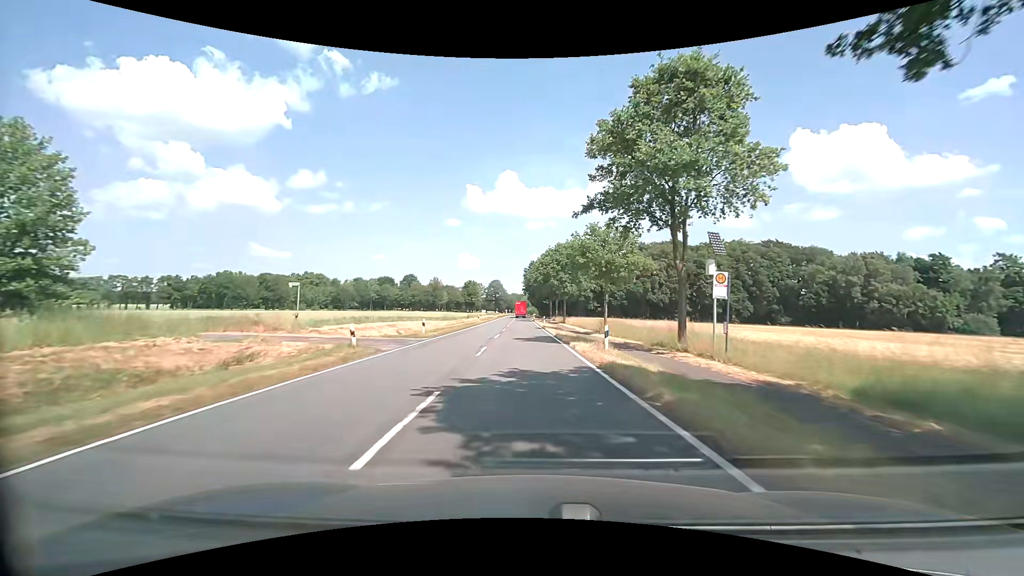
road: secondary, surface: asphalt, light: Day
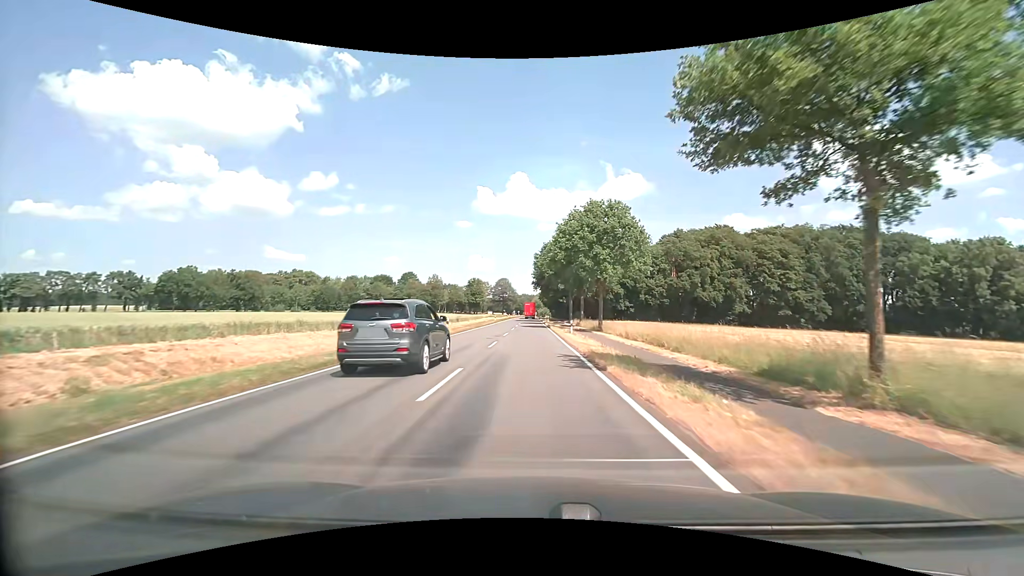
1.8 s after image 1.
(-0.5, +32.4) m; -1°
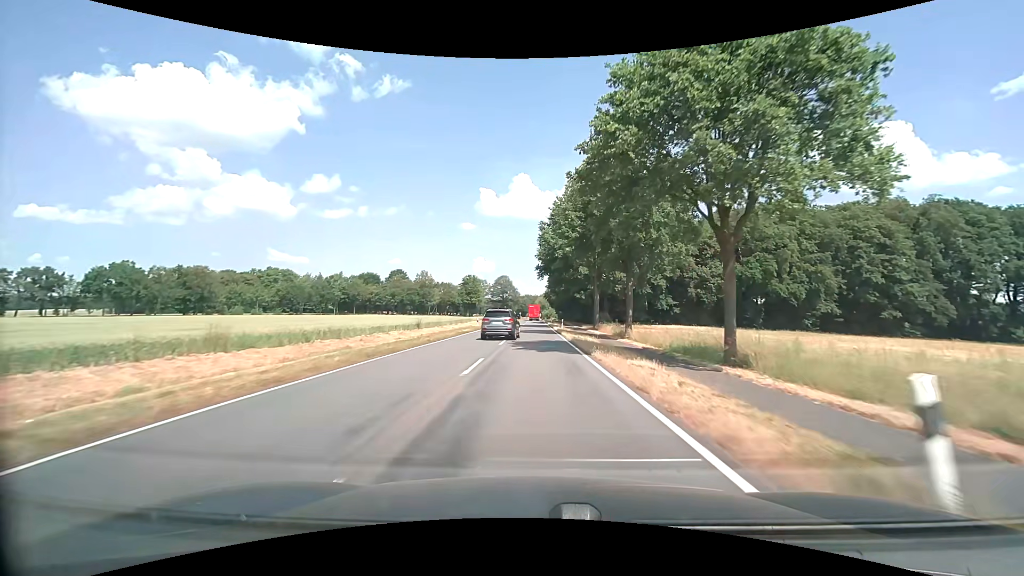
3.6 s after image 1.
(-0.2, +32.3) m; 0°
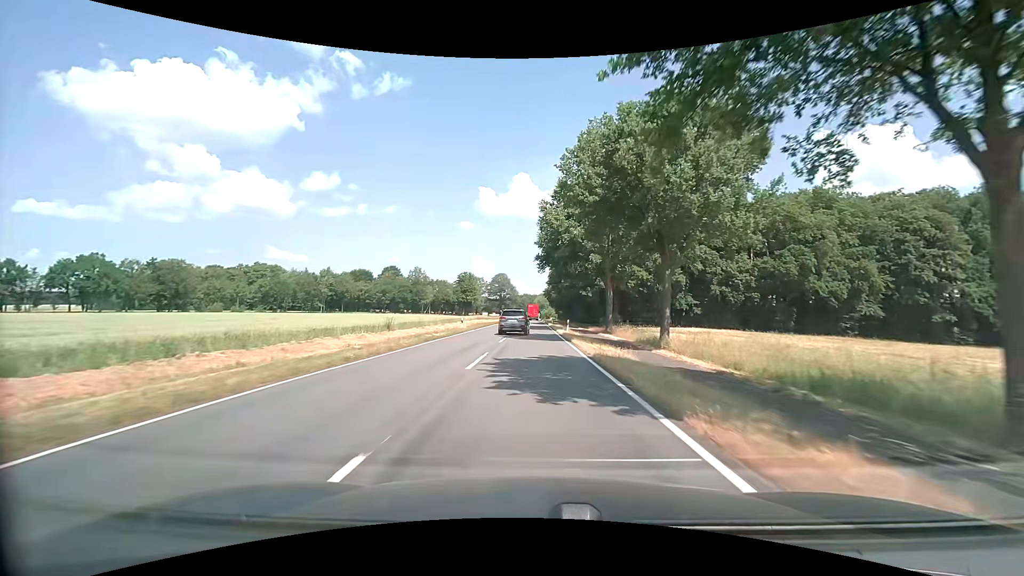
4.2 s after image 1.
(0.0, +10.7) m; 0°
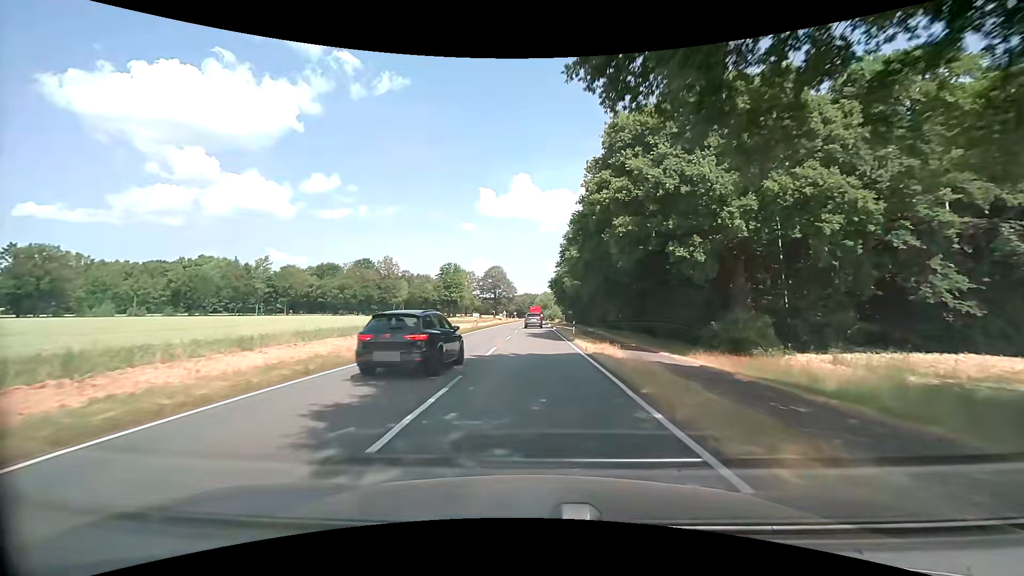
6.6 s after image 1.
(+0.1, +42.9) m; 0°
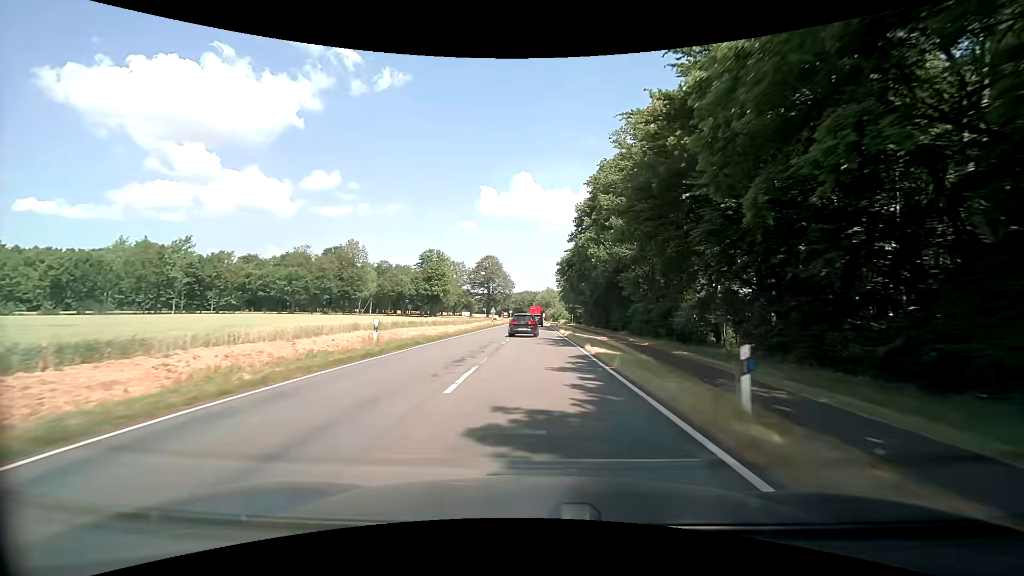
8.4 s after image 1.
(0.0, +32.2) m; 0°
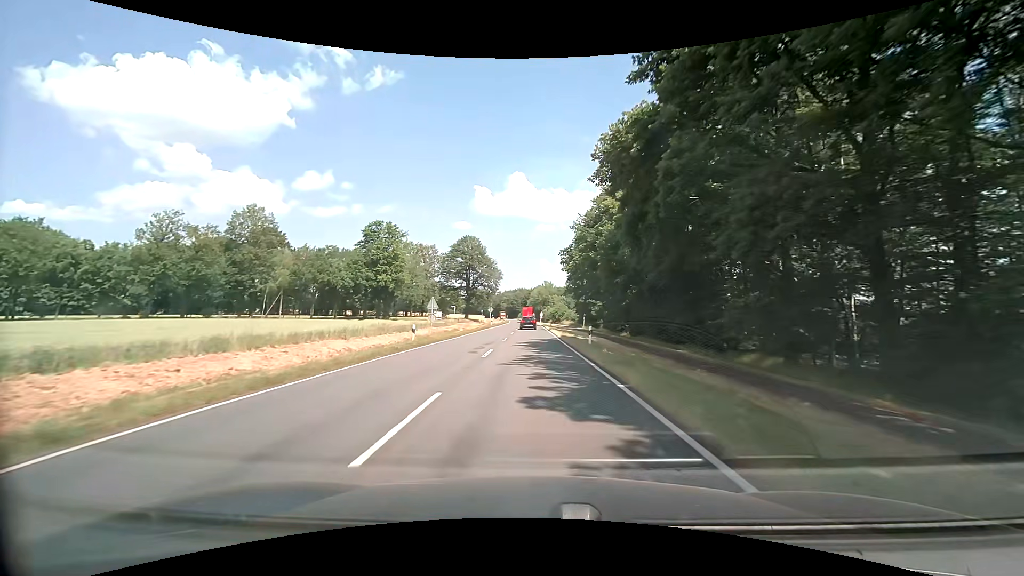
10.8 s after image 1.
(+0.3, +42.9) m; 0°
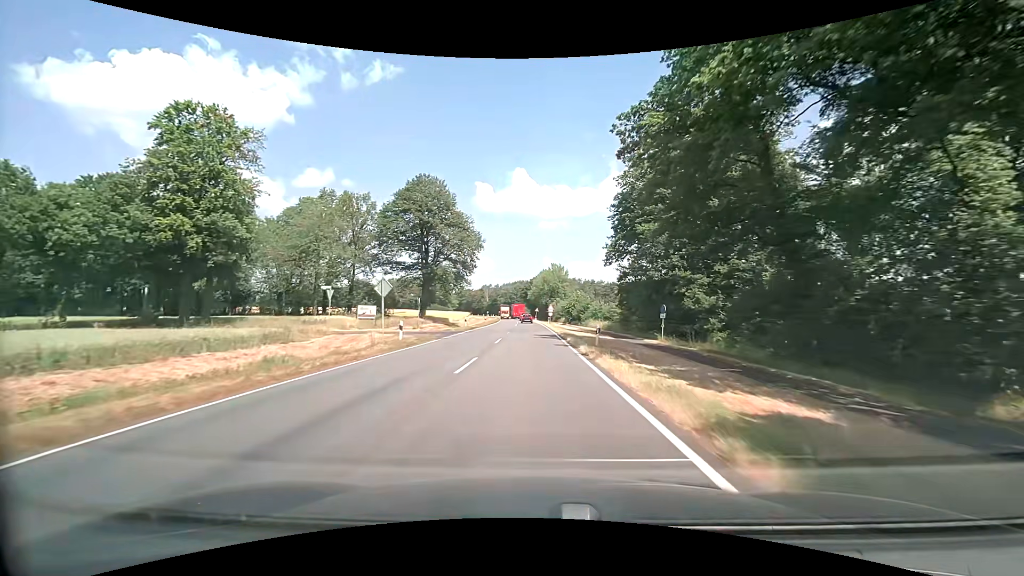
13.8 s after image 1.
(-0.1, +53.8) m; 0°
(0, +10) (0, +20) (0, +30) (0, +40) (0, +50) (0, +60) (0, +70) (-1, +80) (-1, +90) (-2, +100) m
